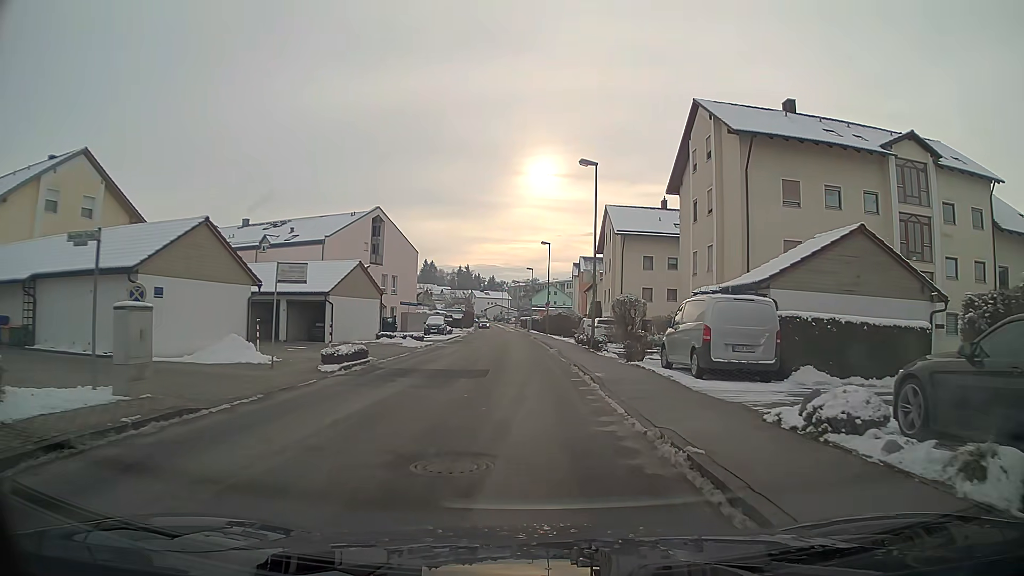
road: unclassified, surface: asphalt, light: Day
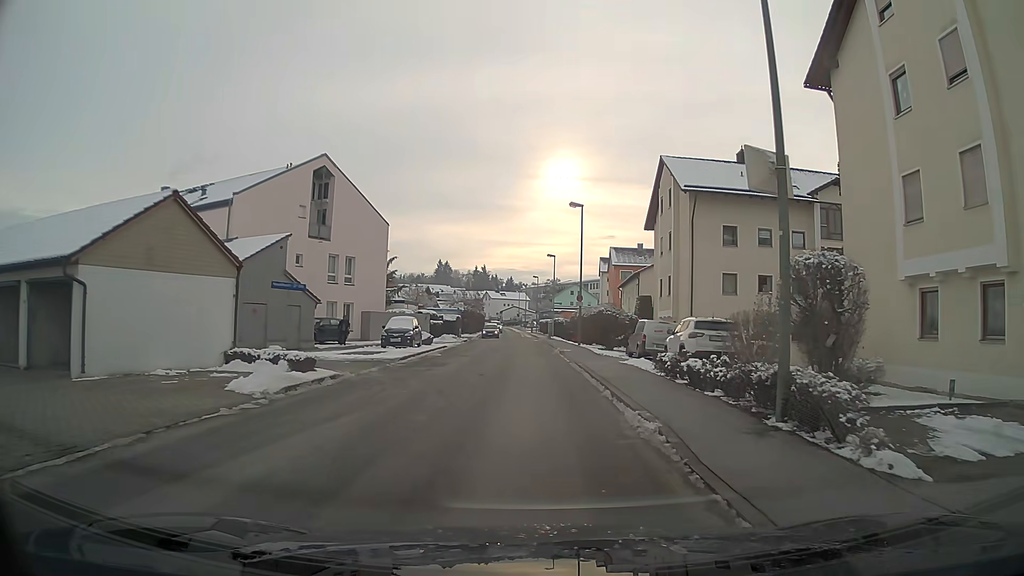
(-0.4, +20.8) m; -2°
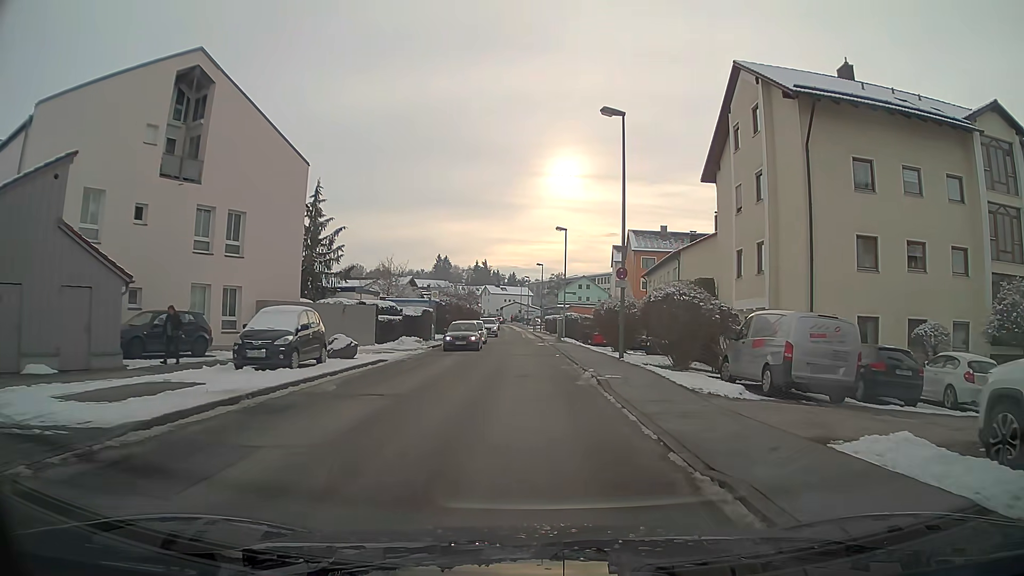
(-0.1, +17.1) m; 0°
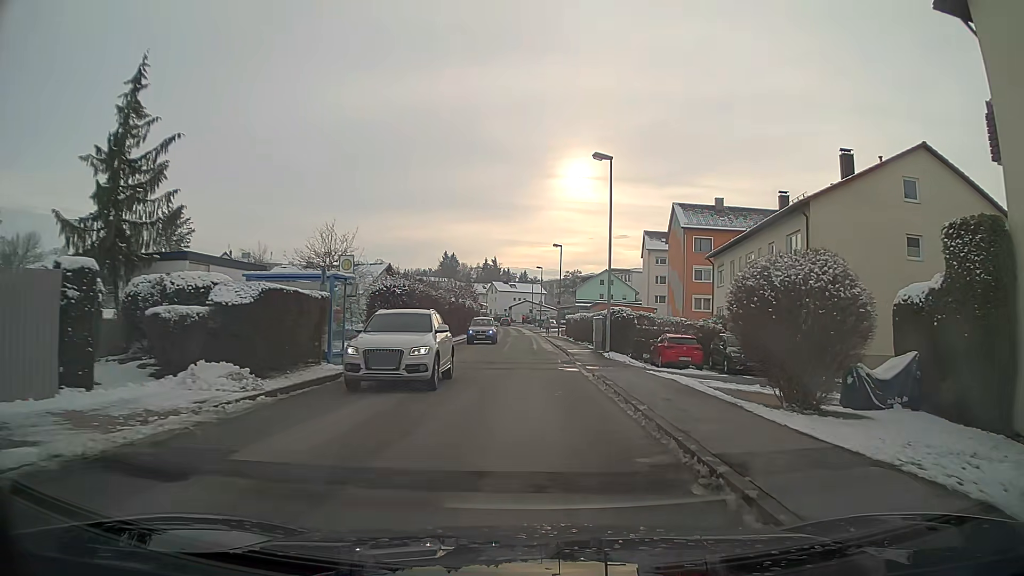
(-0.3, +22.0) m; -1°
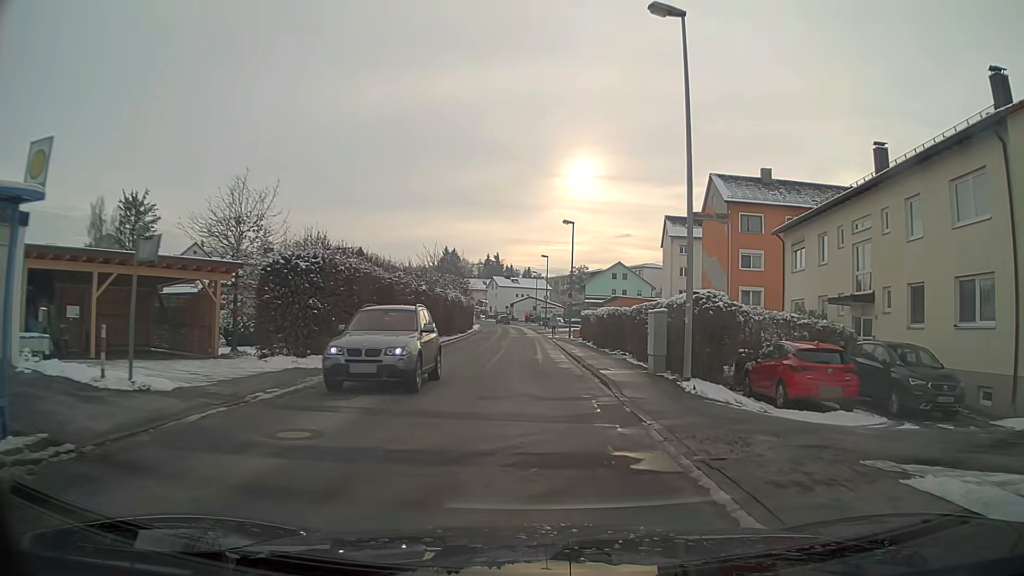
(0.0, +13.5) m; 0°
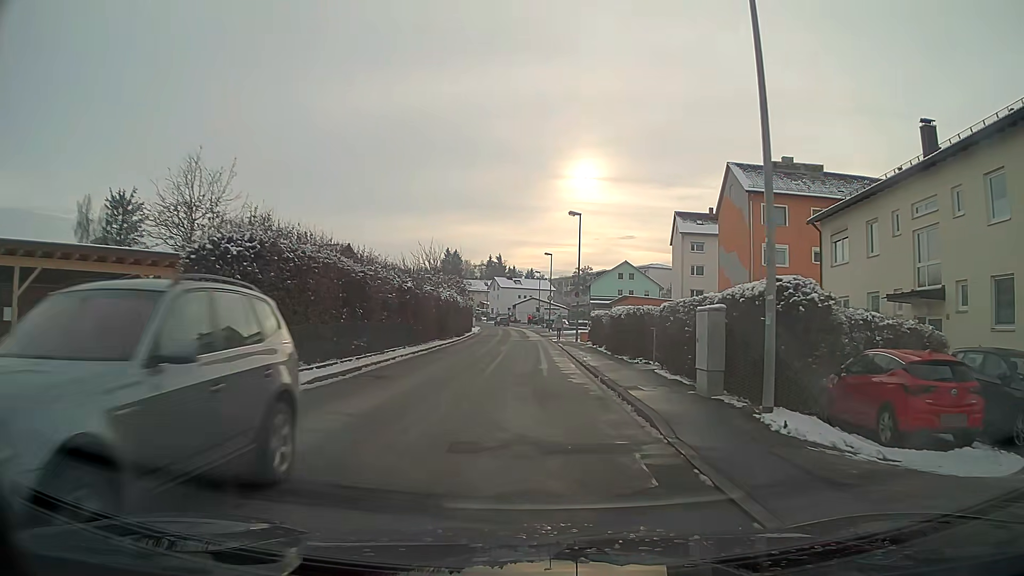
(0.0, +4.6) m; 0°
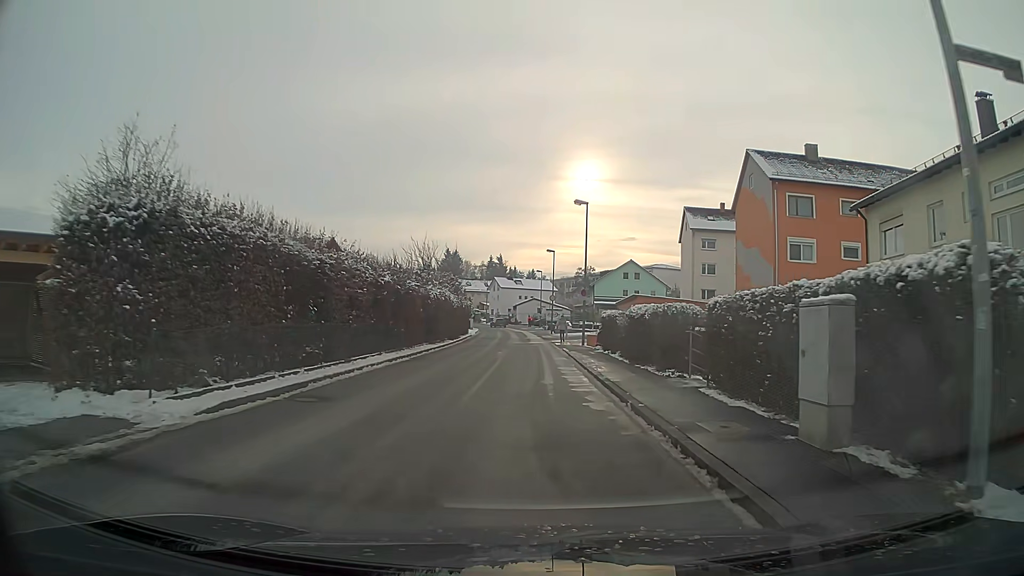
(0.0, +4.6) m; 0°
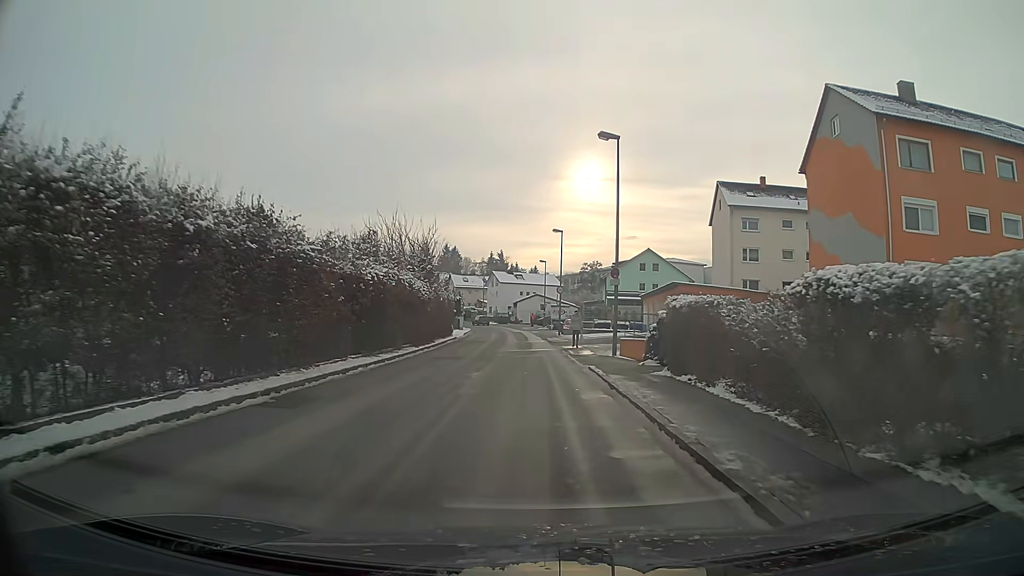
(0.0, +13.8) m; 0°
(0, +10) (0, +20) (-1, +30) (-1, +40) (-1, +50) (-1, +60) (-2, +70) (-3, +80) (-6, +90) (-8, +99) m
